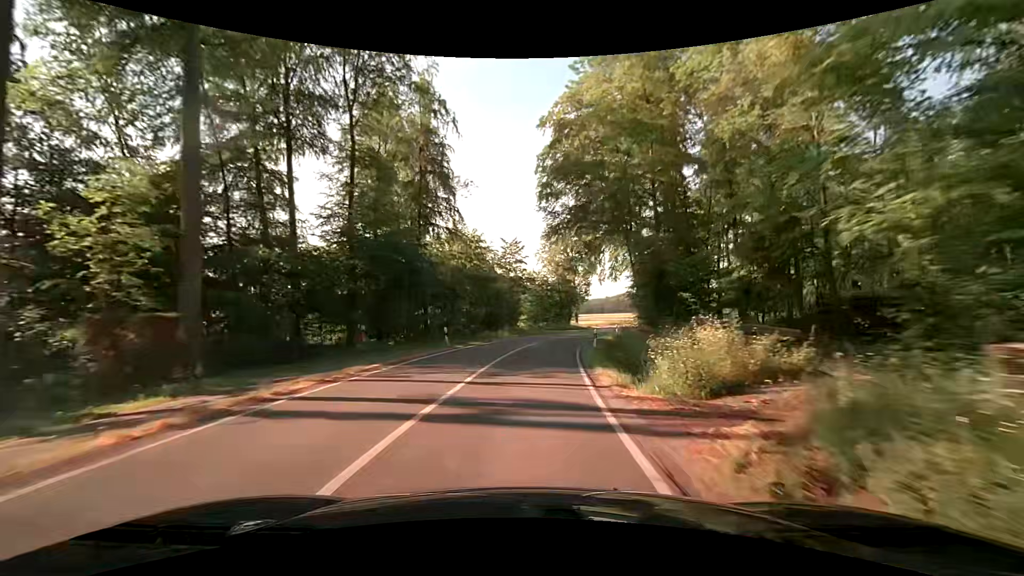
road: secondary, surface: asphalt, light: Day
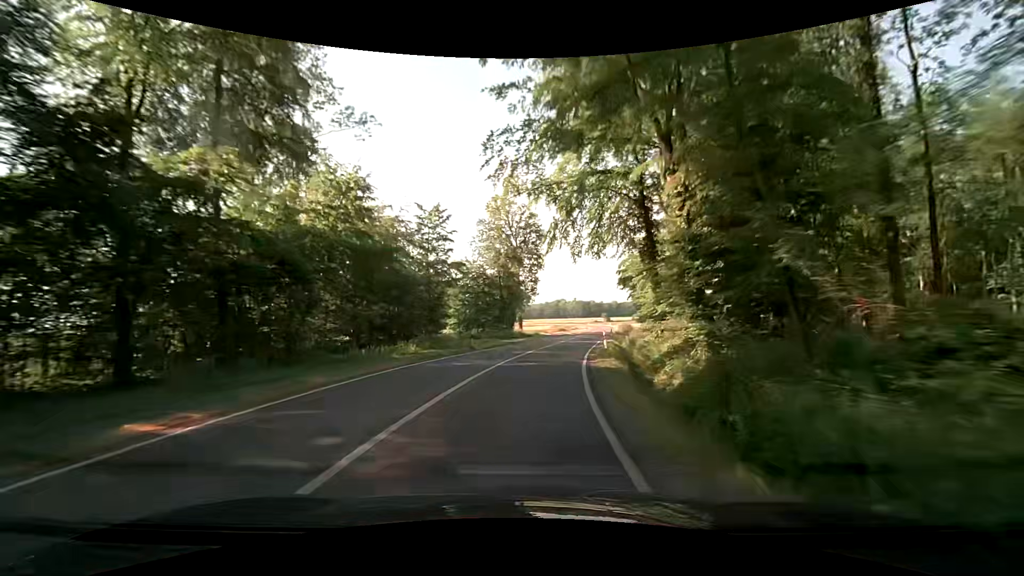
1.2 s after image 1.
(+1.1, +21.6) m; +7°
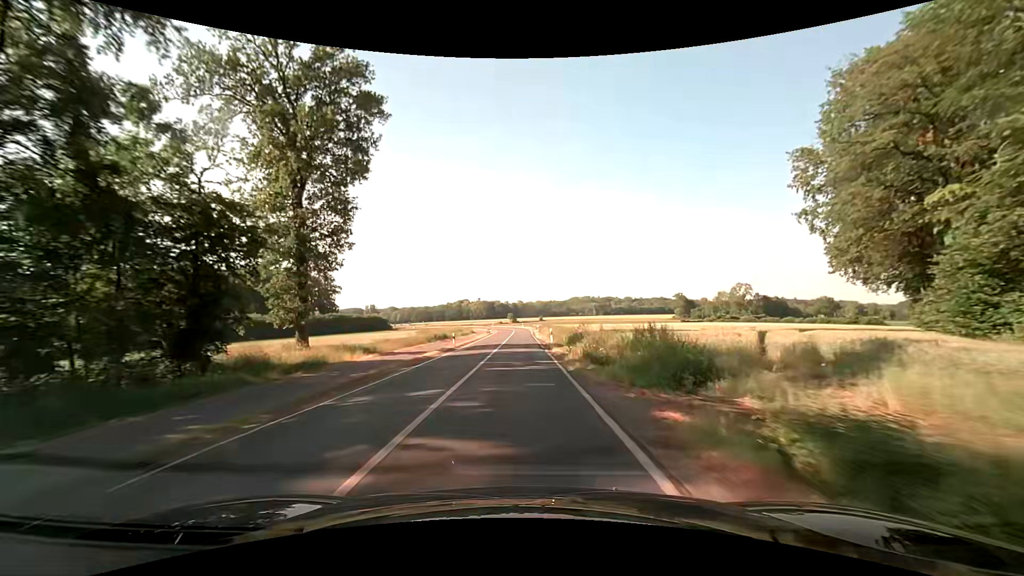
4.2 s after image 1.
(+7.2, +53.4) m; +11°
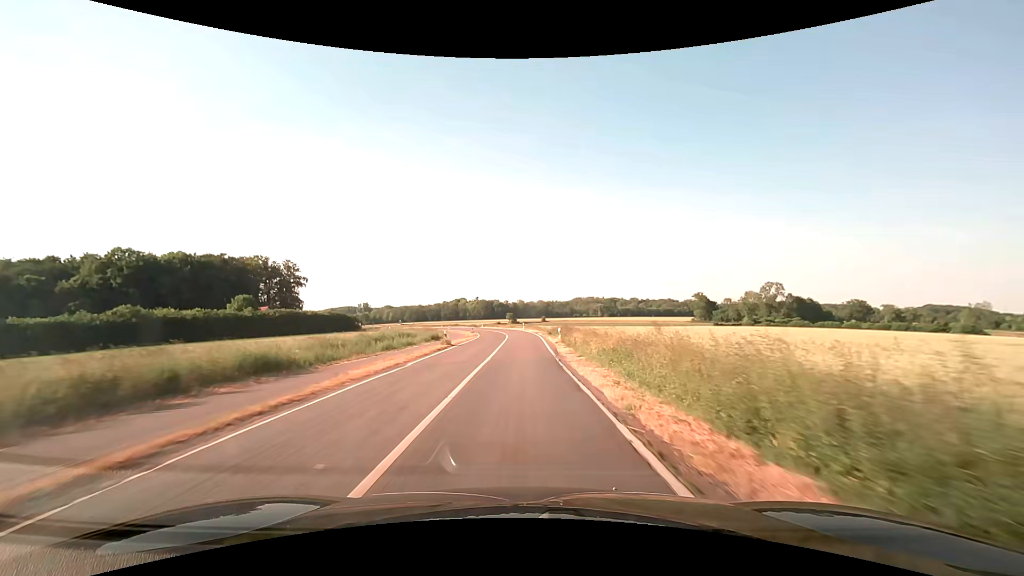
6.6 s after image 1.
(-0.3, +43.2) m; 0°
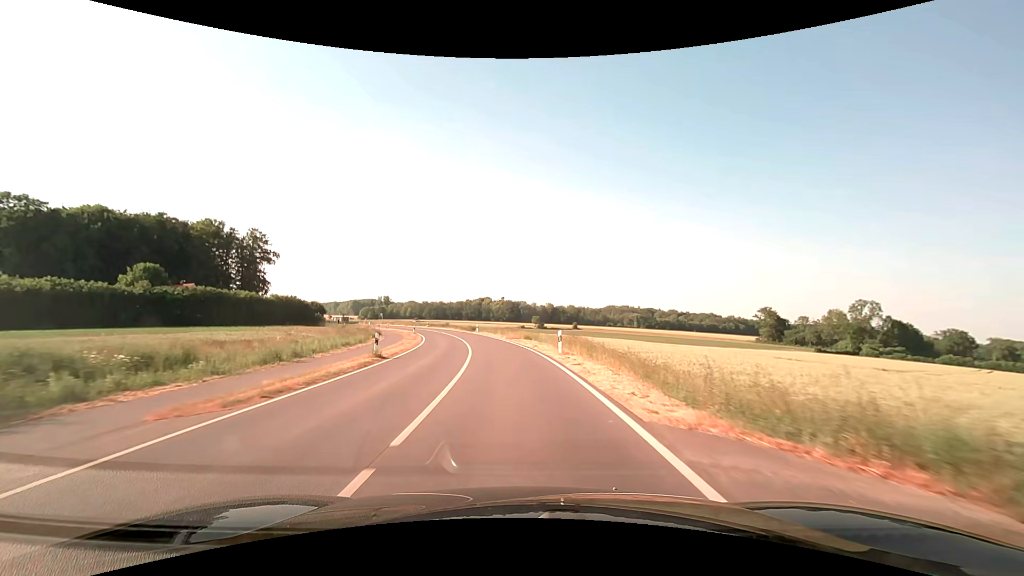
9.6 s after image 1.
(-0.4, +53.8) m; -3°
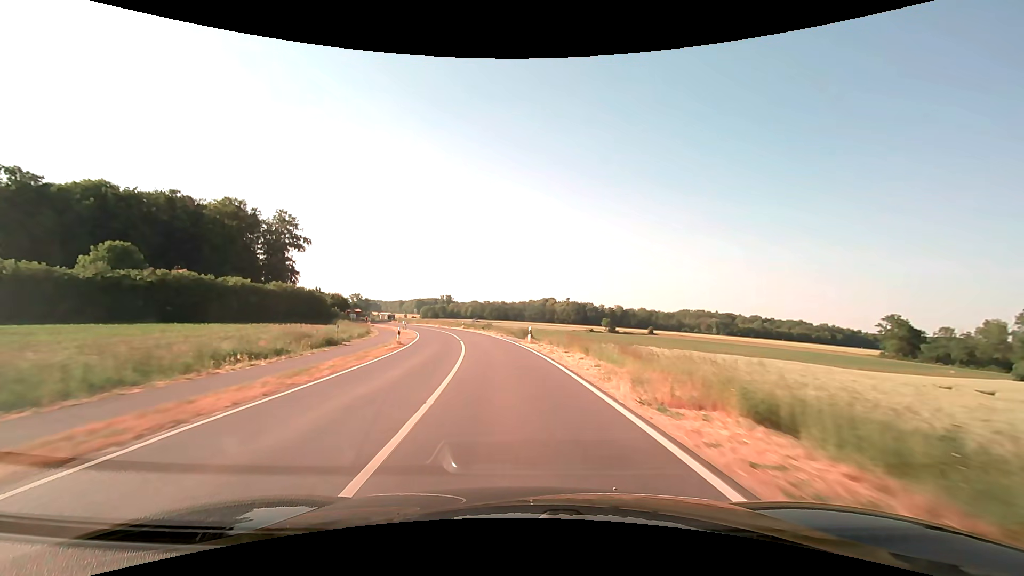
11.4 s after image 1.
(-2.1, +32.1) m; -7°
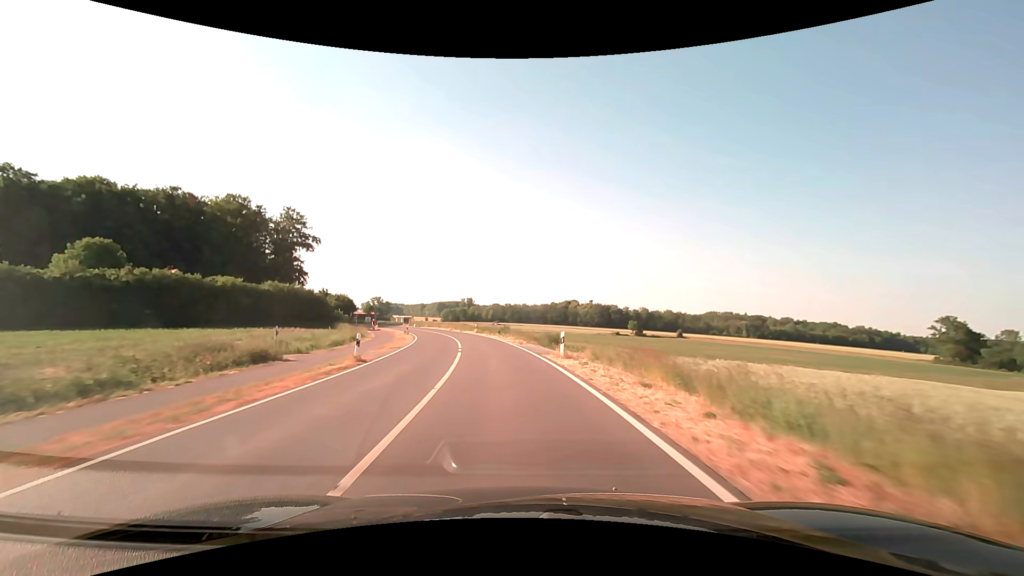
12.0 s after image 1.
(-0.2, +10.8) m; -2°
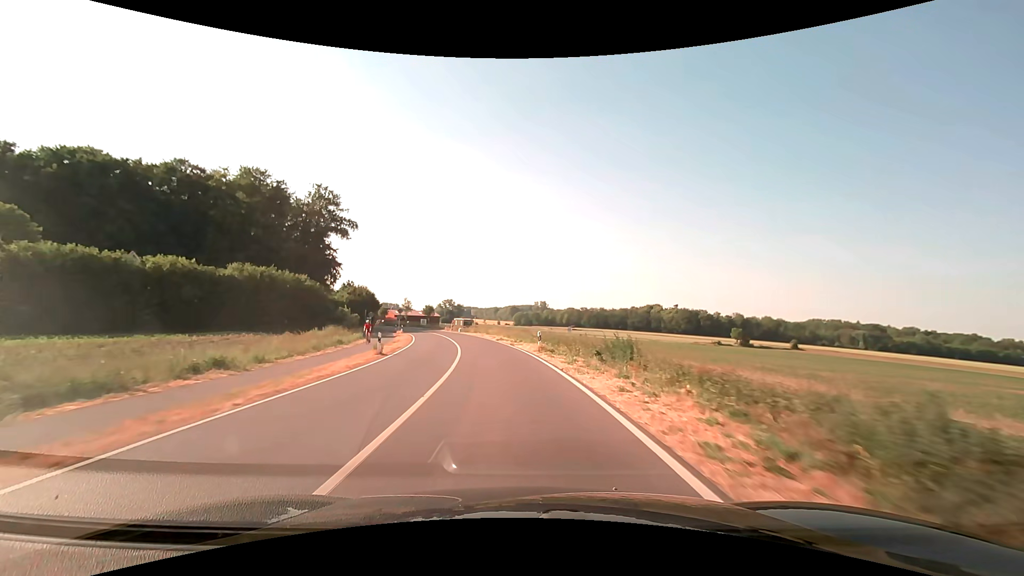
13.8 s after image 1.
(-2.3, +32.1) m; -8°
(0, +10) (-1, +20) (-2, +30) (-4, +40) (-6, +50) (-8, +59) (-11, +69) (-14, +78) (-18, +88) (-22, +97) m
